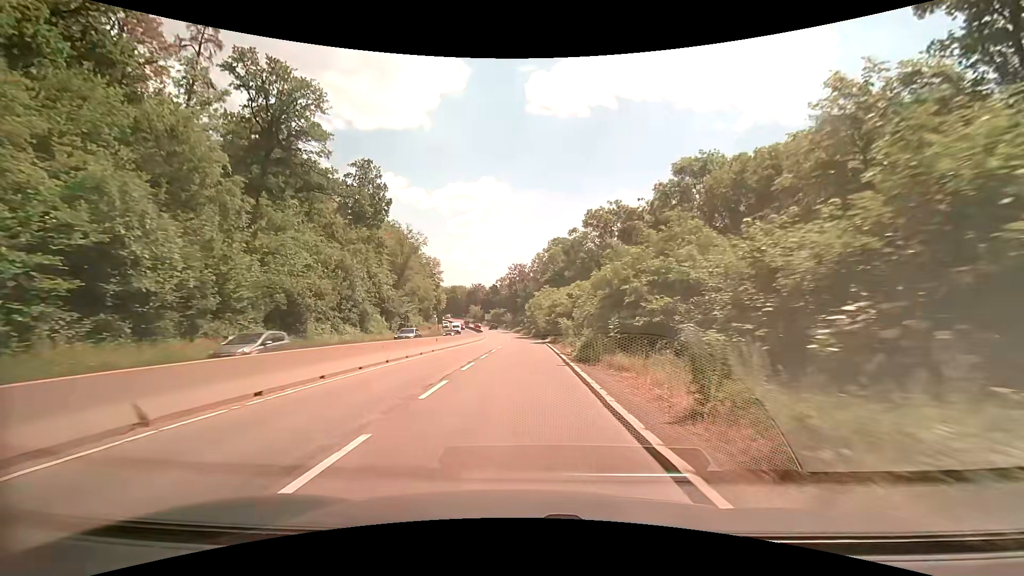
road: trunk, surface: asphalt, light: Day
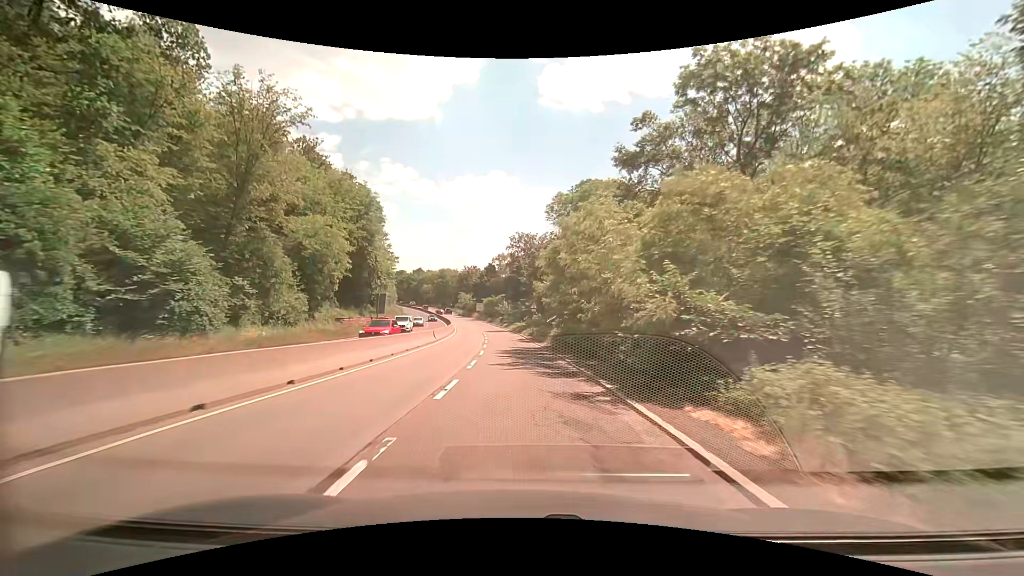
(-0.1, +48.8) m; 0°
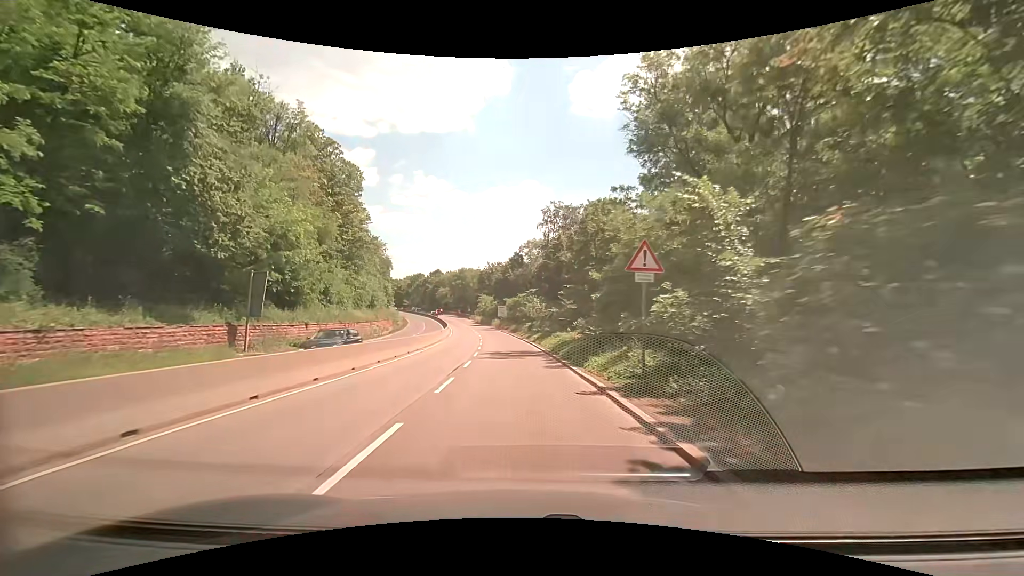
(-1.1, +35.4) m; -4°
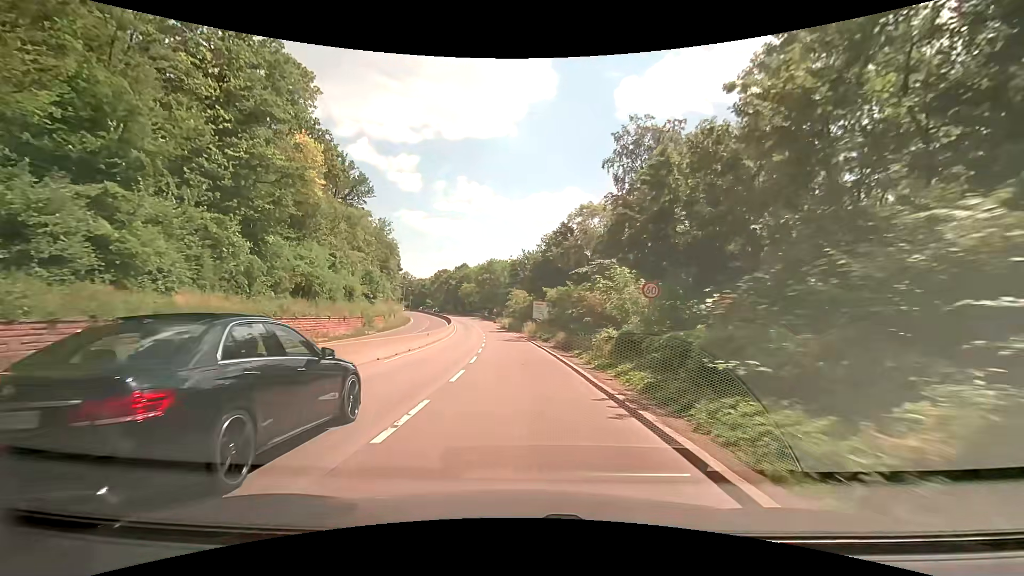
(-1.3, +34.6) m; -5°
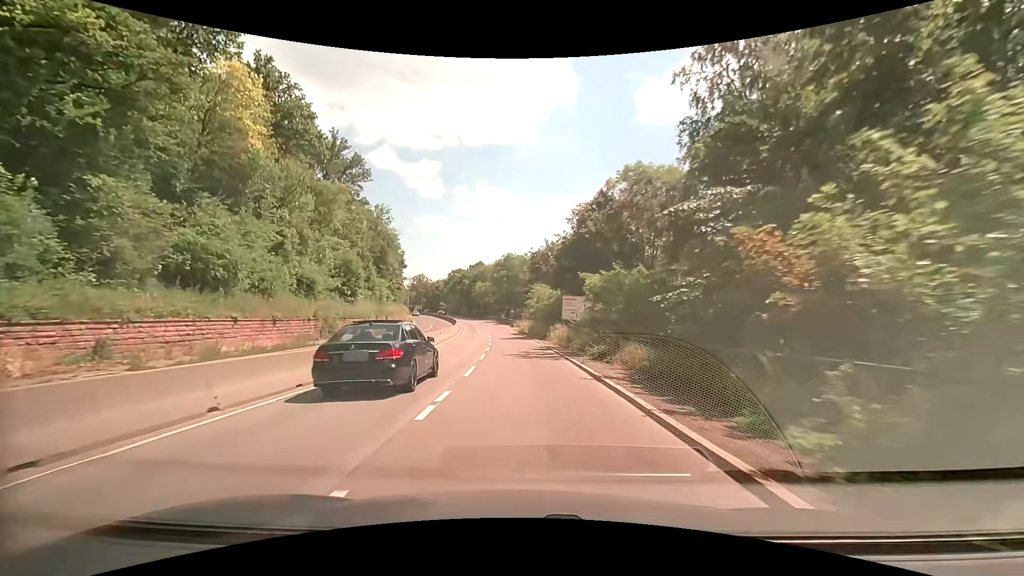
(-0.2, +17.1) m; -2°
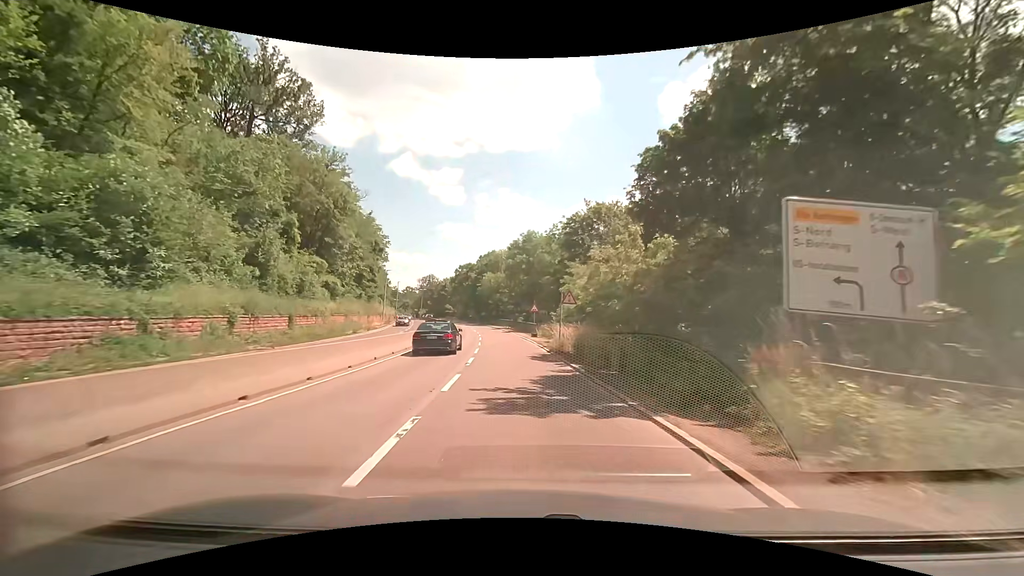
(-1.0, +33.5) m; -2°
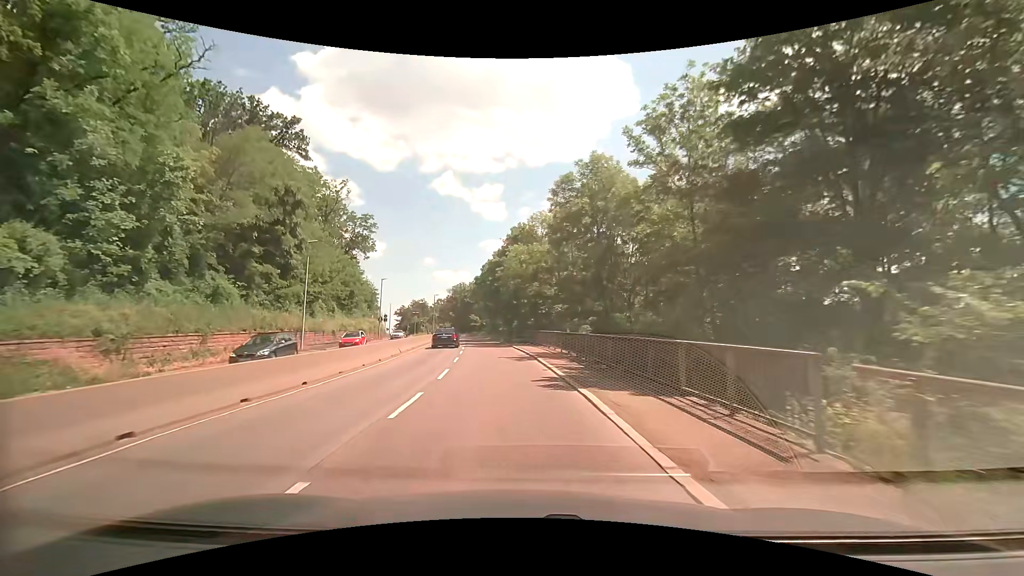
(-1.7, +39.4) m; -6°
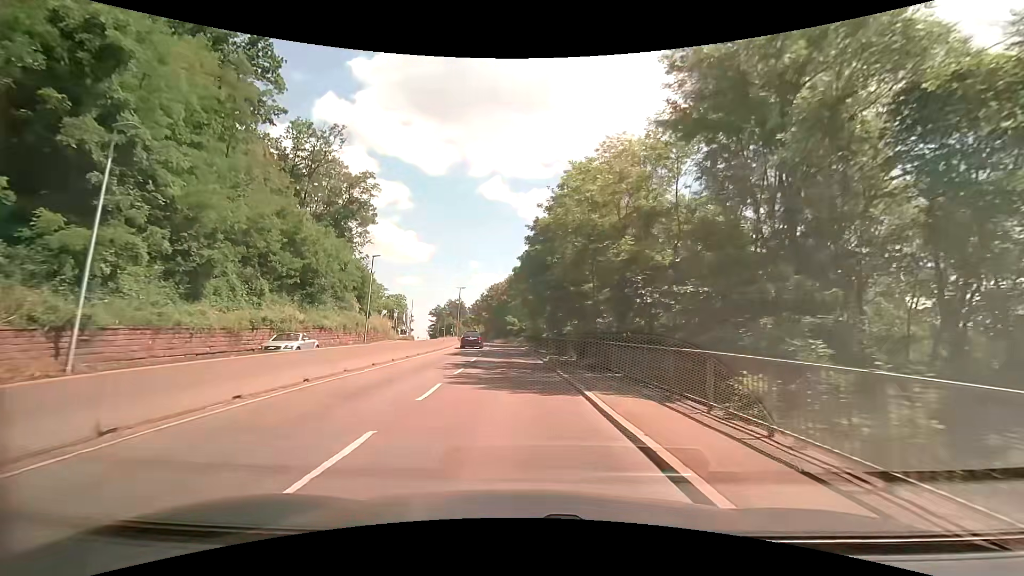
(-1.1, +22.7) m; -5°
(0, +10) (-1, +20) (-1, +30) (-2, +40) (-2, +50) (-3, +60) (-4, +70) (-5, +80) (-7, +90) (-10, +99) m
